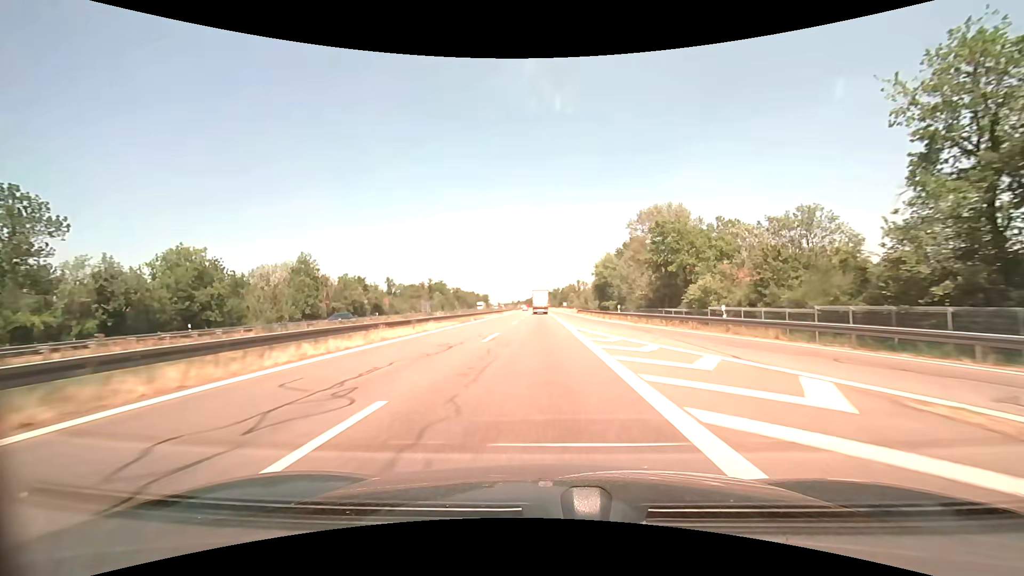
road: motorway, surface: asphalt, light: Day
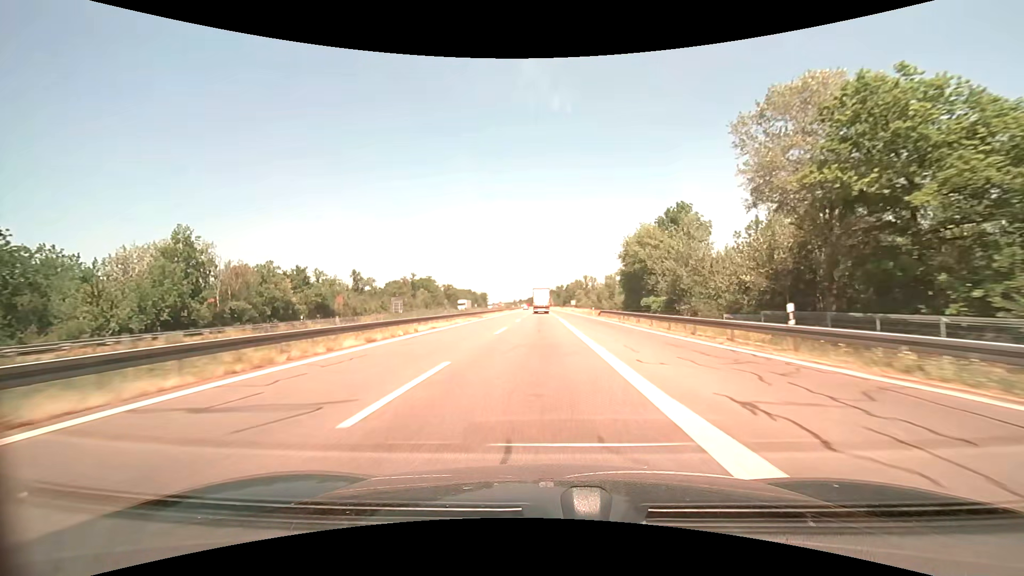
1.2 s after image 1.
(-0.2, +31.3) m; -1°
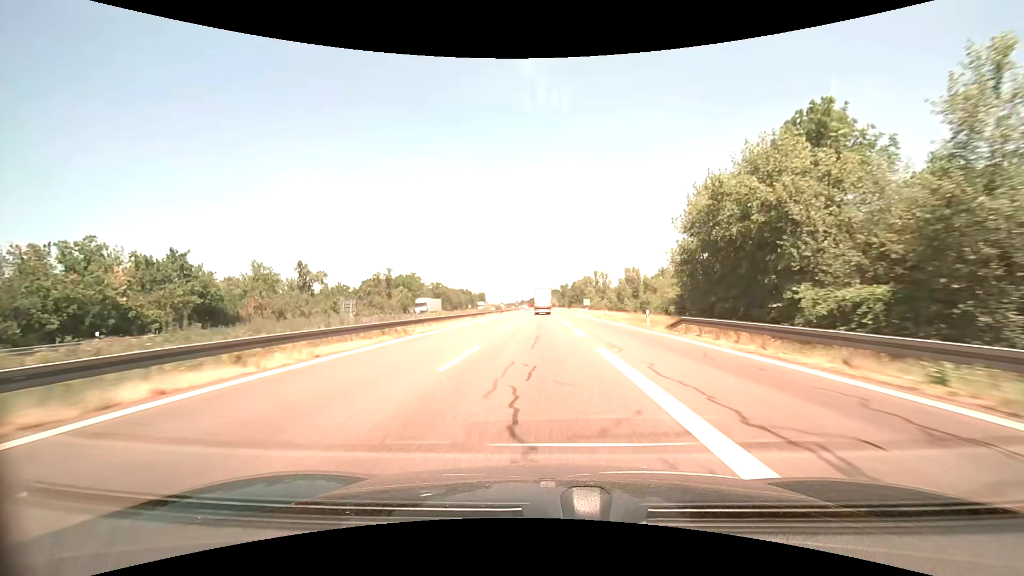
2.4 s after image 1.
(0.0, +31.1) m; 0°
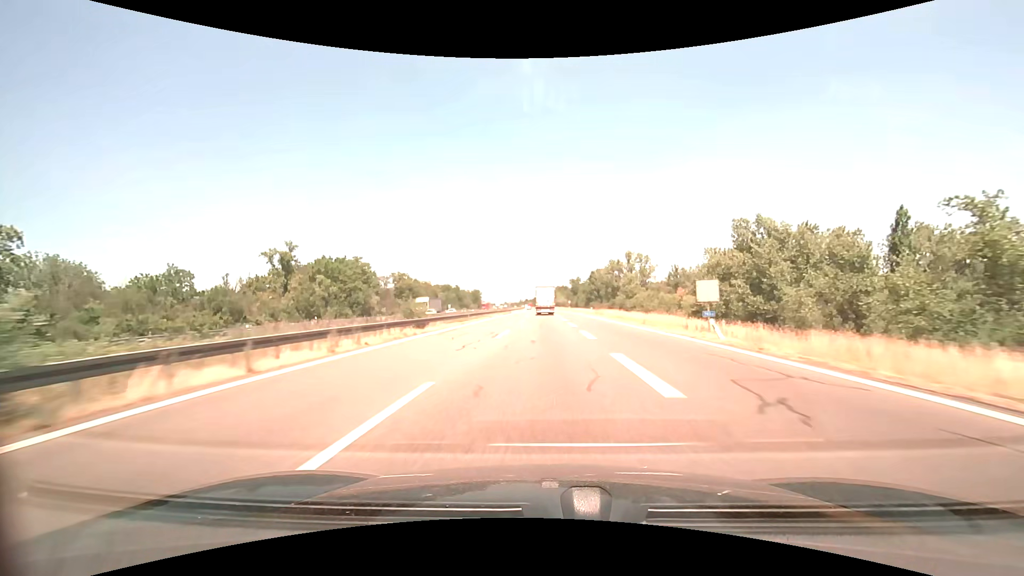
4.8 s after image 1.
(-0.2, +61.9) m; 0°
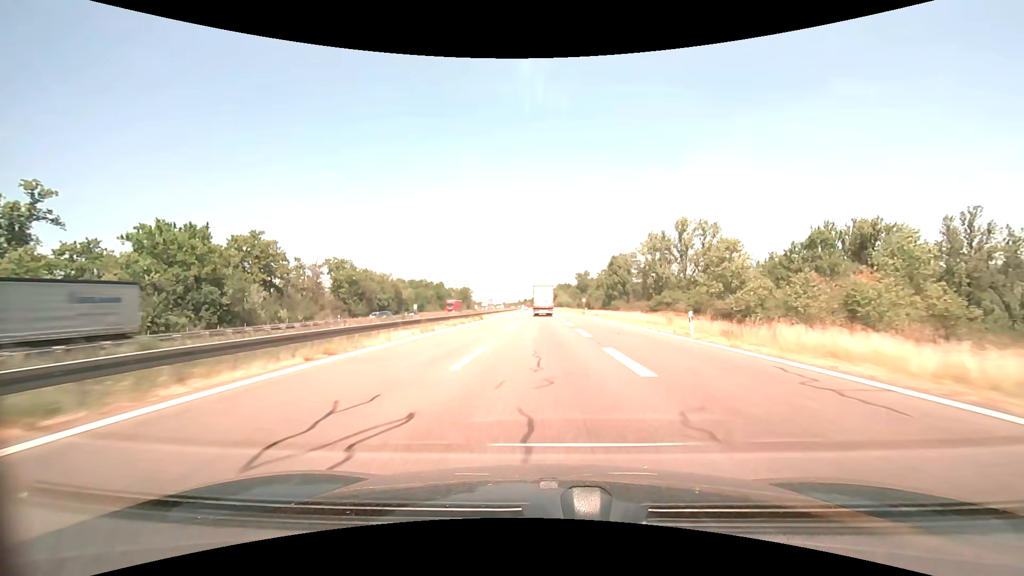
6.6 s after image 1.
(-0.2, +46.2) m; 0°
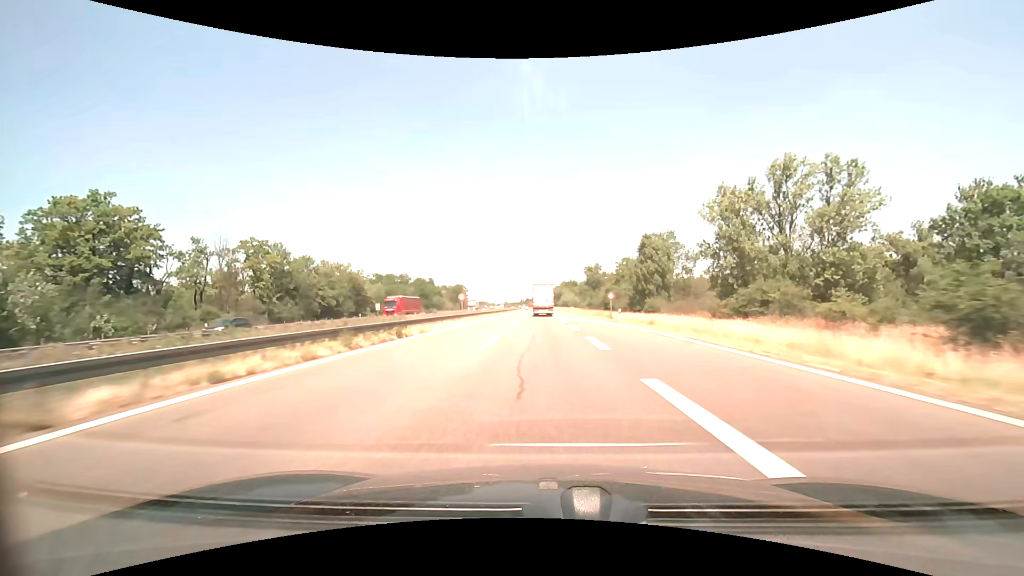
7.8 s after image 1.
(0.0, +30.6) m; 0°
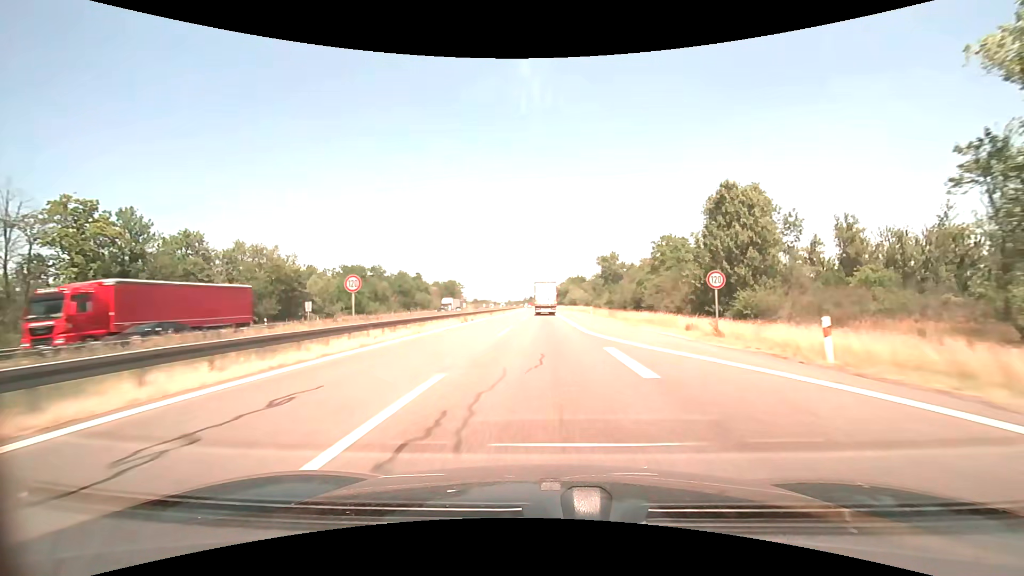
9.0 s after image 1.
(-0.1, +30.2) m; 0°
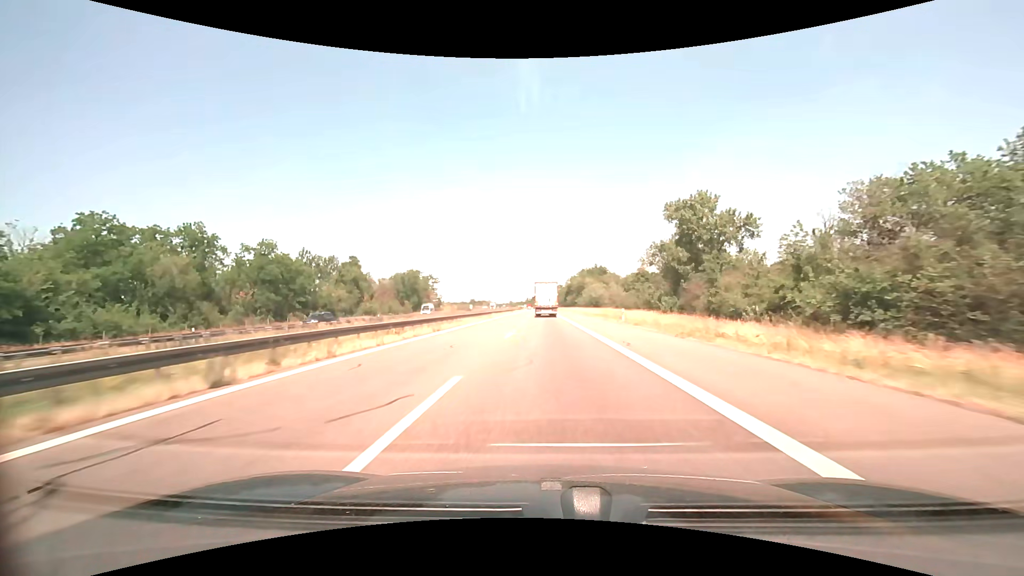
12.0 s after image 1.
(-0.6, +72.1) m; 0°
(0, +10) (0, +20) (0, +30) (0, +40) (0, +50) (0, +60) (0, +70) (0, +80) (0, +90) (-1, +100) m
